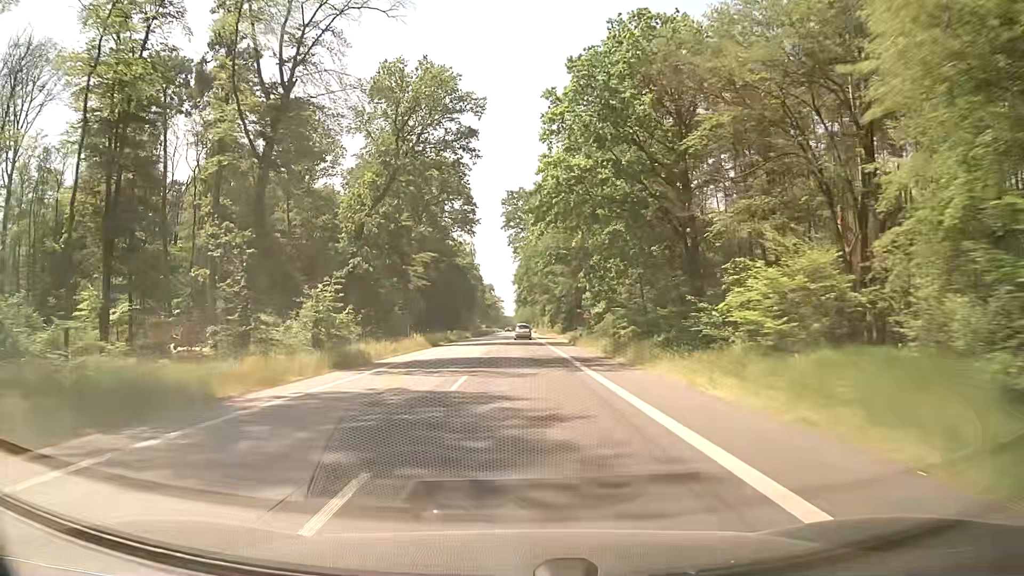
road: secondary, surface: asphalt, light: Day
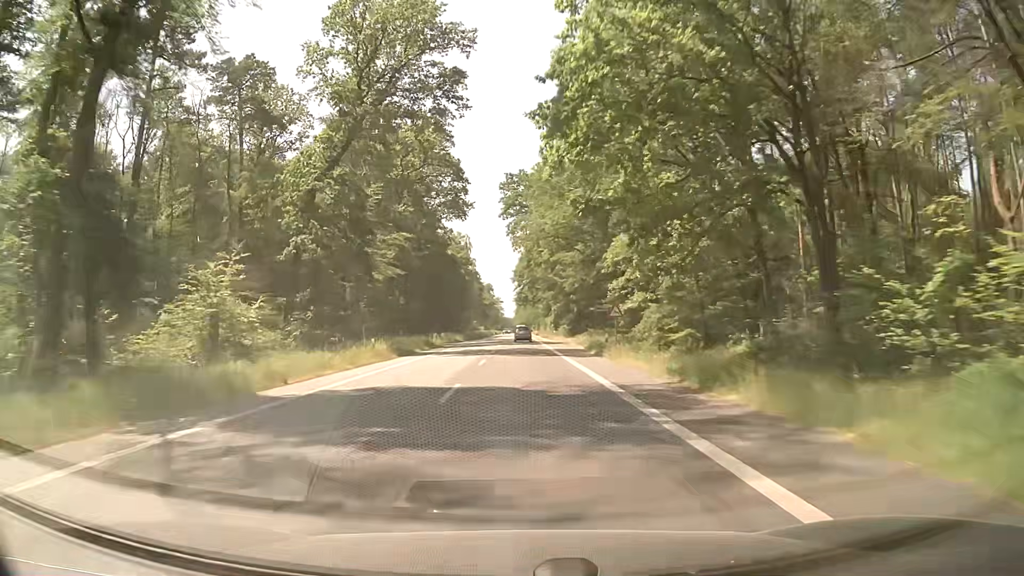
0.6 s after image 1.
(-0.1, +13.9) m; 0°
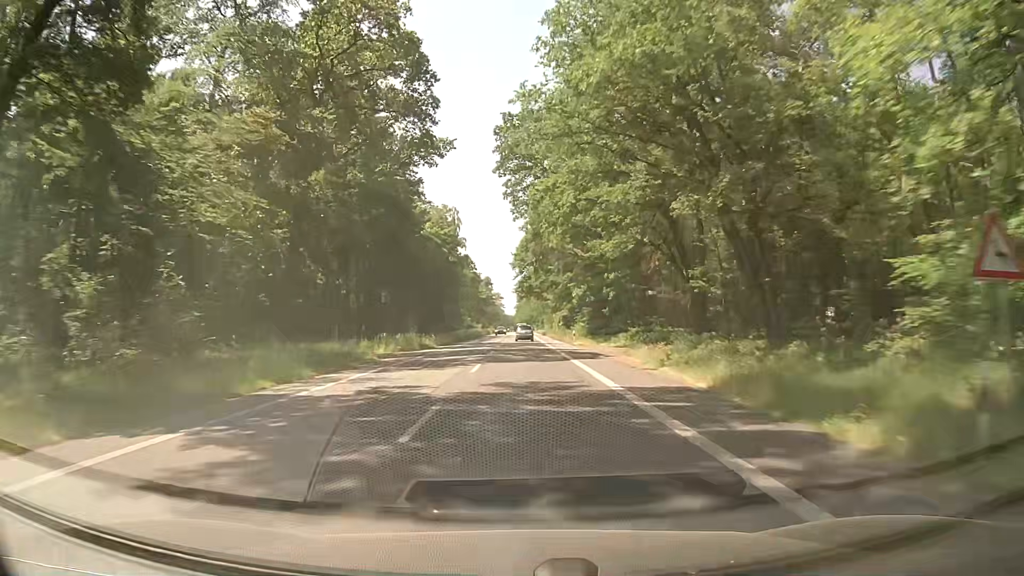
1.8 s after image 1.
(0.0, +27.9) m; 0°
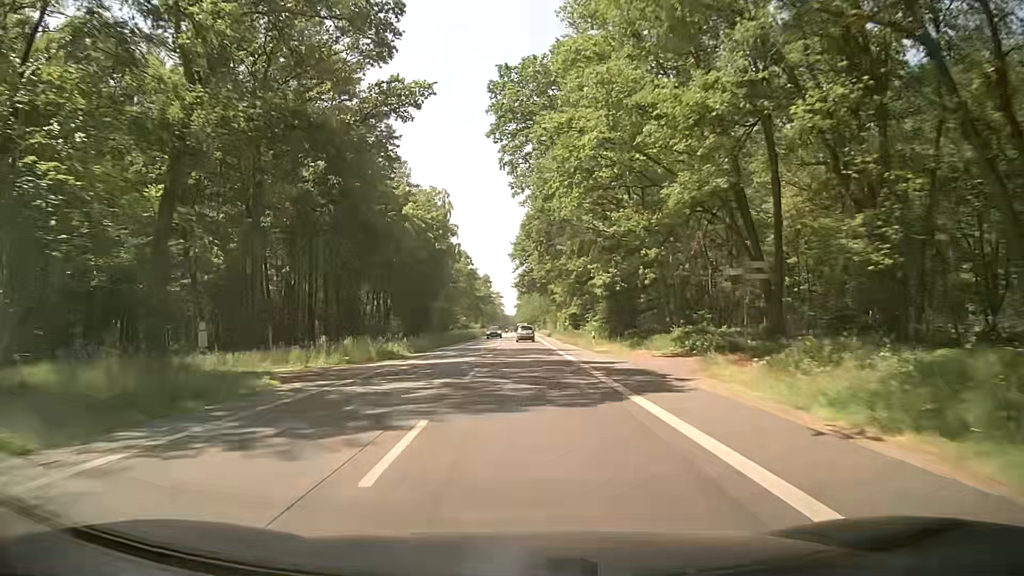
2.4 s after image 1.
(0.0, +13.9) m; 0°
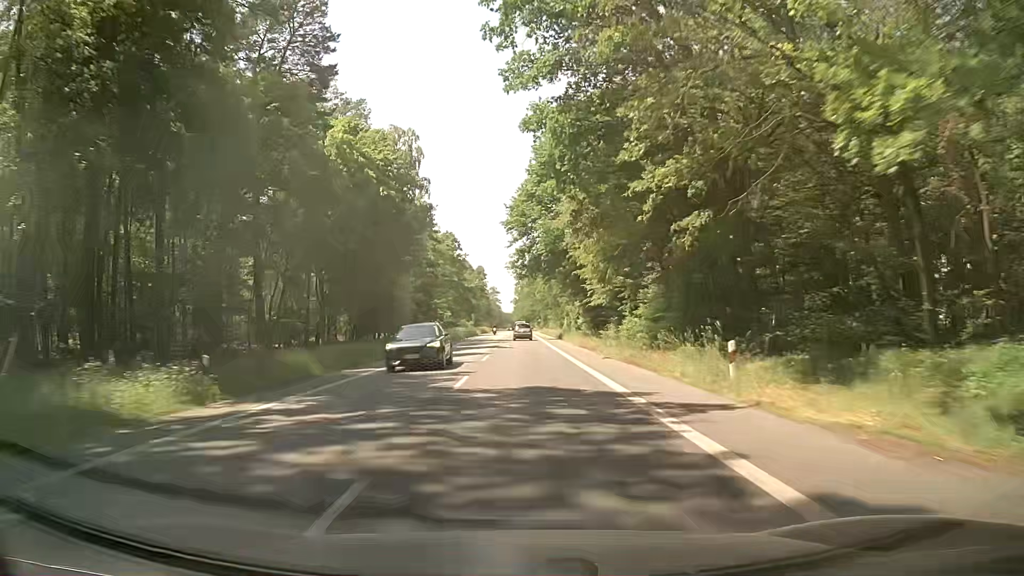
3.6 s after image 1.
(+0.1, +27.3) m; +1°
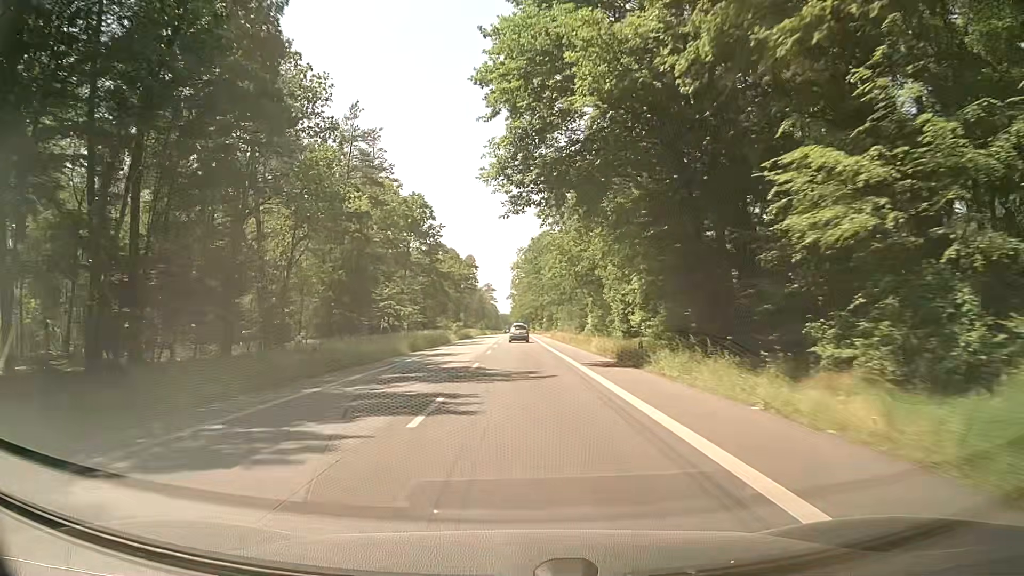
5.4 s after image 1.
(-0.5, +40.3) m; -1°
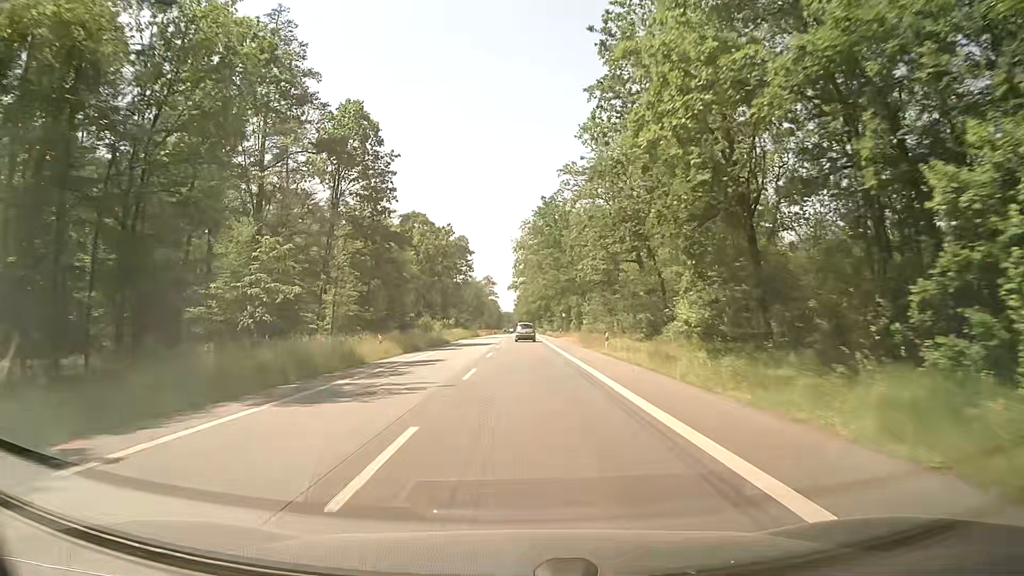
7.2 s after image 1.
(0.0, +39.4) m; 0°
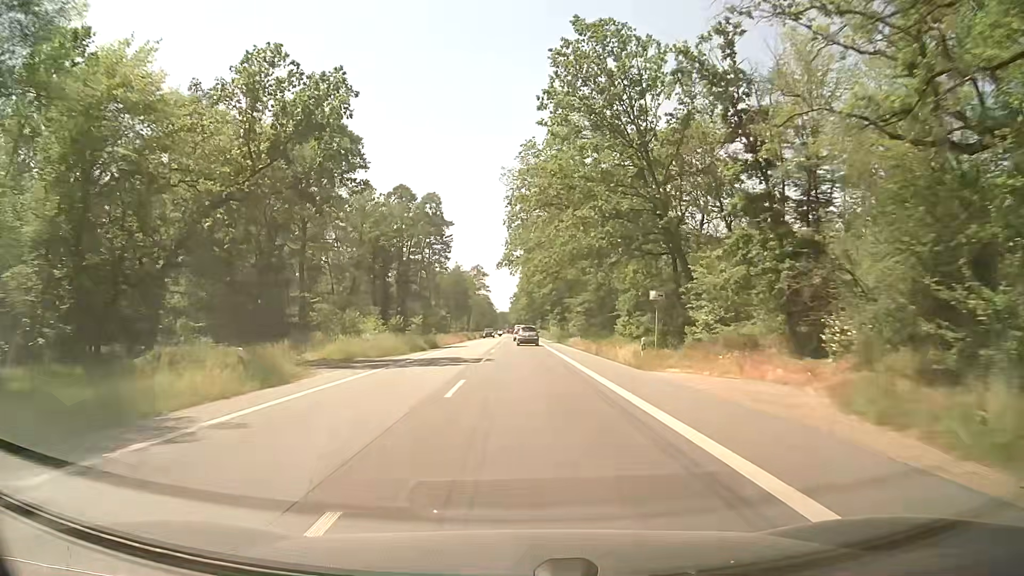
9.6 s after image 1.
(+0.4, +51.1) m; +1°
(0, +10) (0, +20) (0, +30) (0, +40) (0, +50) (0, +60) (0, +70) (0, +80) (0, +90) (0, +100) m
